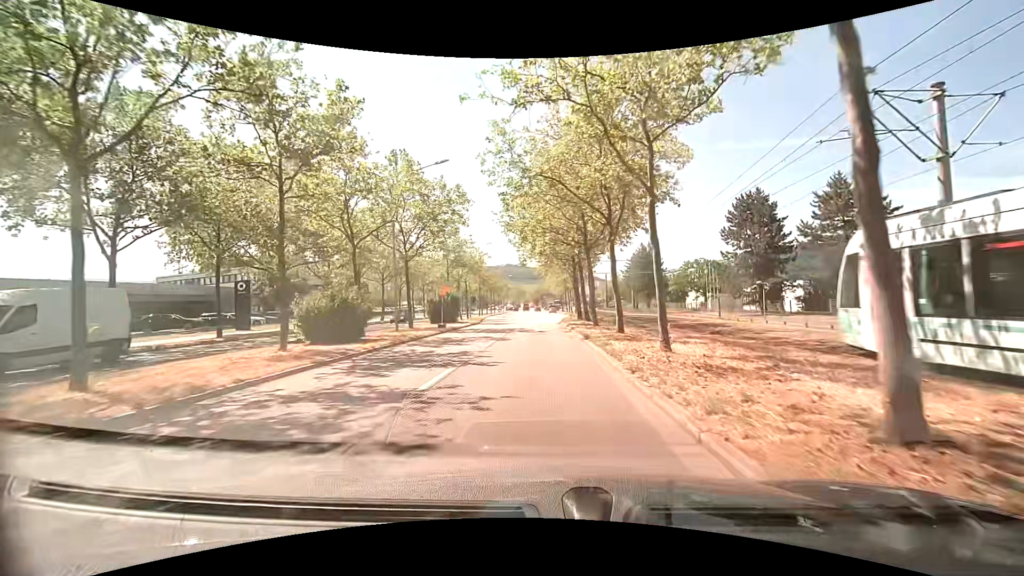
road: primary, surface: asphalt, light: Day
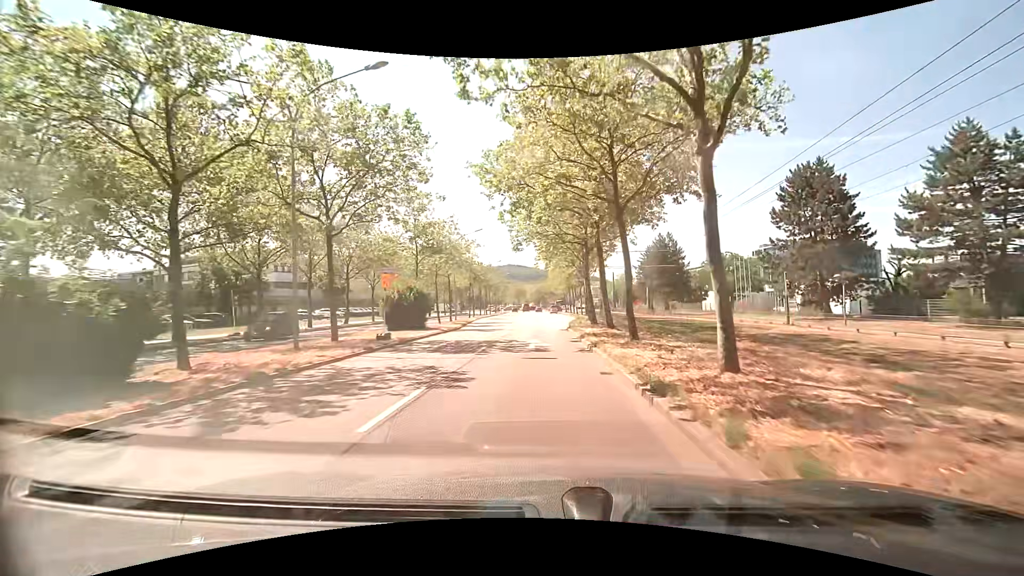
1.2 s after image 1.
(+0.1, +11.8) m; +1°
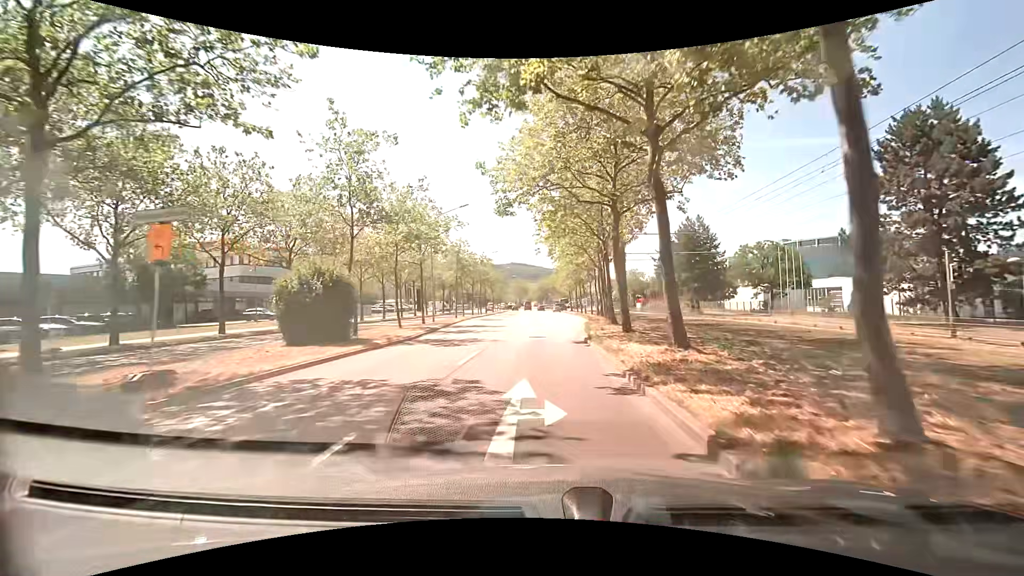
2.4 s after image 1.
(-0.1, +12.2) m; -1°
(0, +10) (0, +20) (0, +30) (0, +40) (0, +50) (0, +60) (0, +70) (0, +80) (0, +90) (0, +100) m
